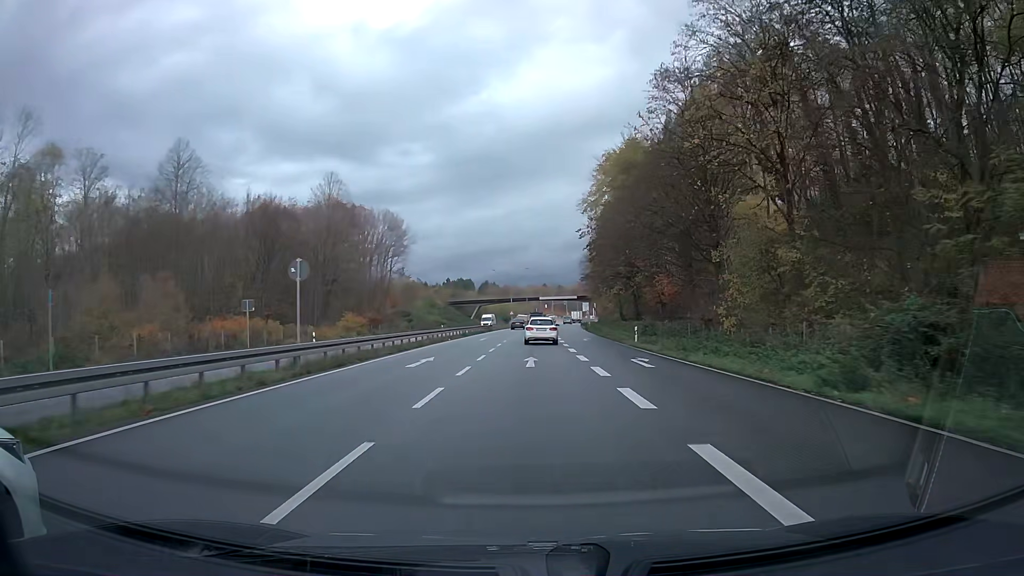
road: trunk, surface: asphalt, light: Day
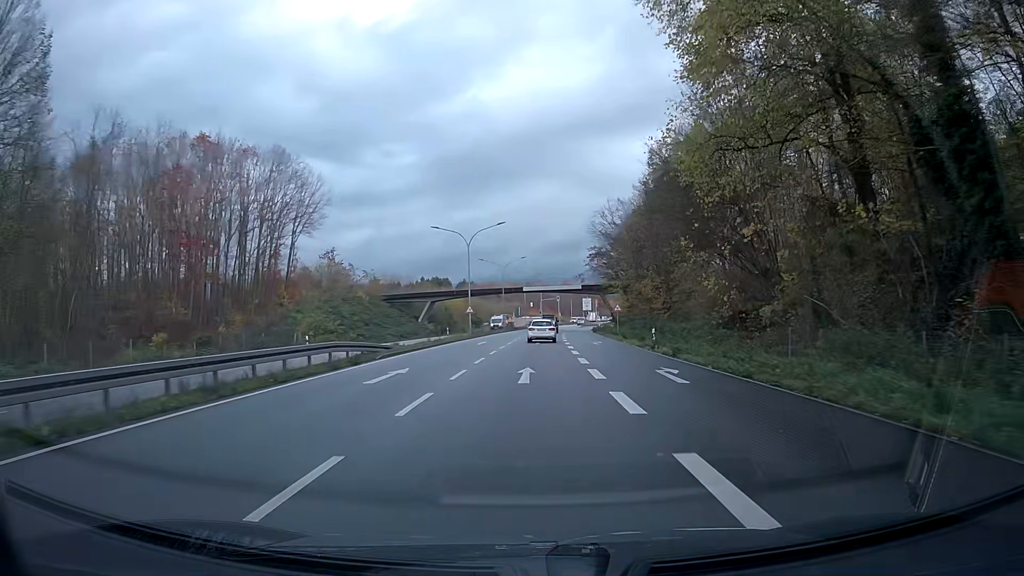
(+0.5, +53.9) m; +1°
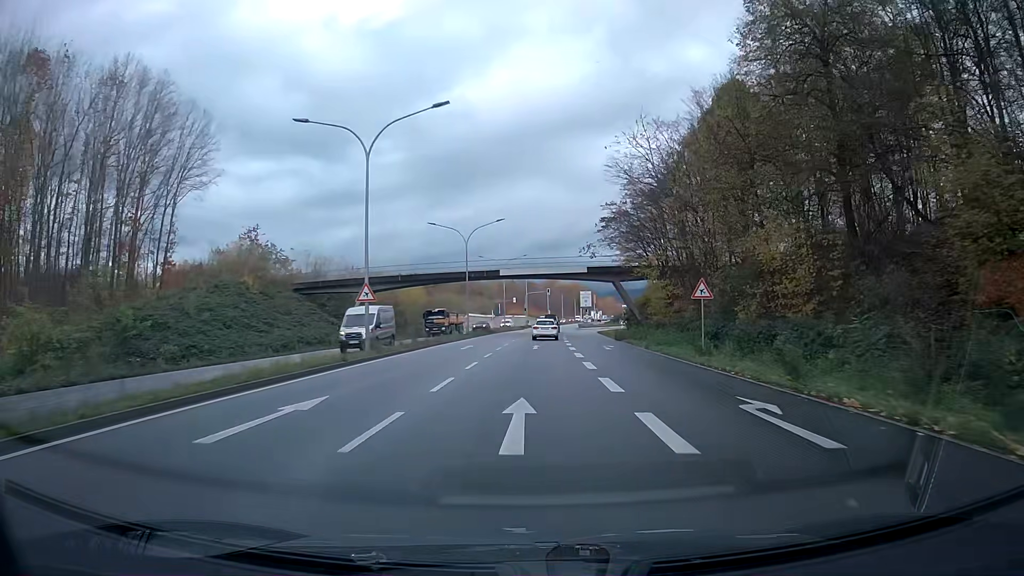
(+0.3, +32.3) m; +1°
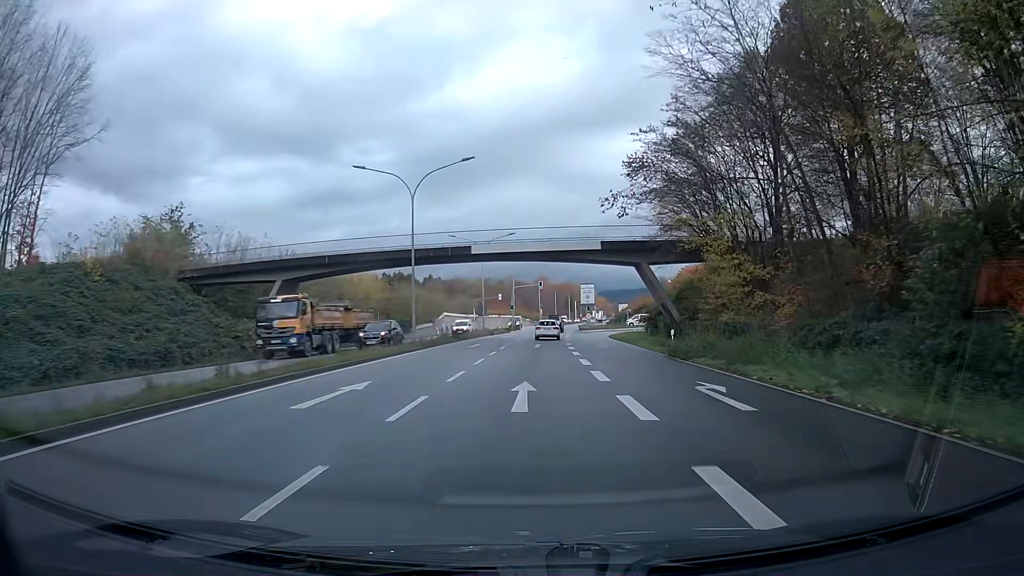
(+0.2, +21.5) m; +1°
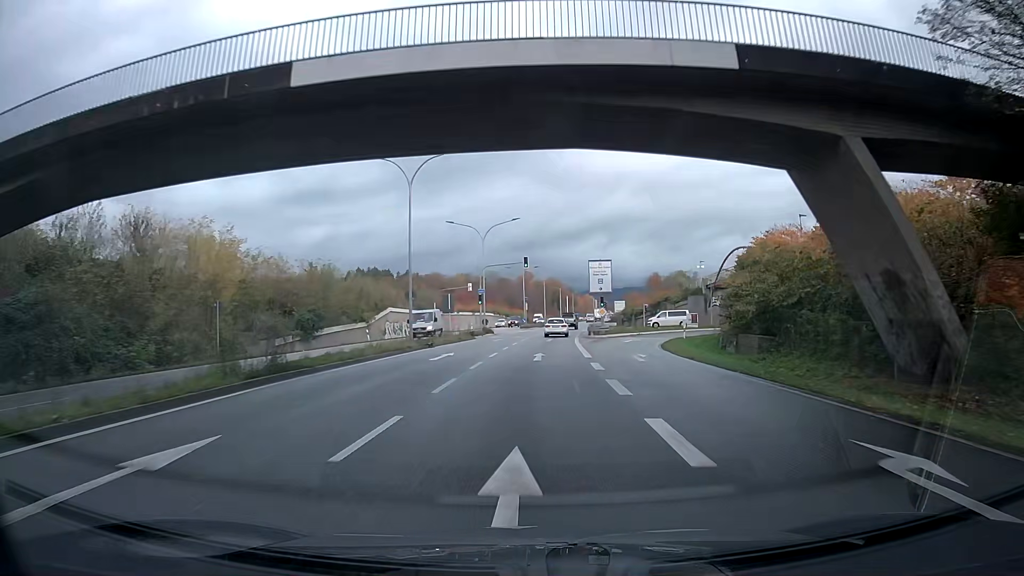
(+0.3, +32.3) m; +1°
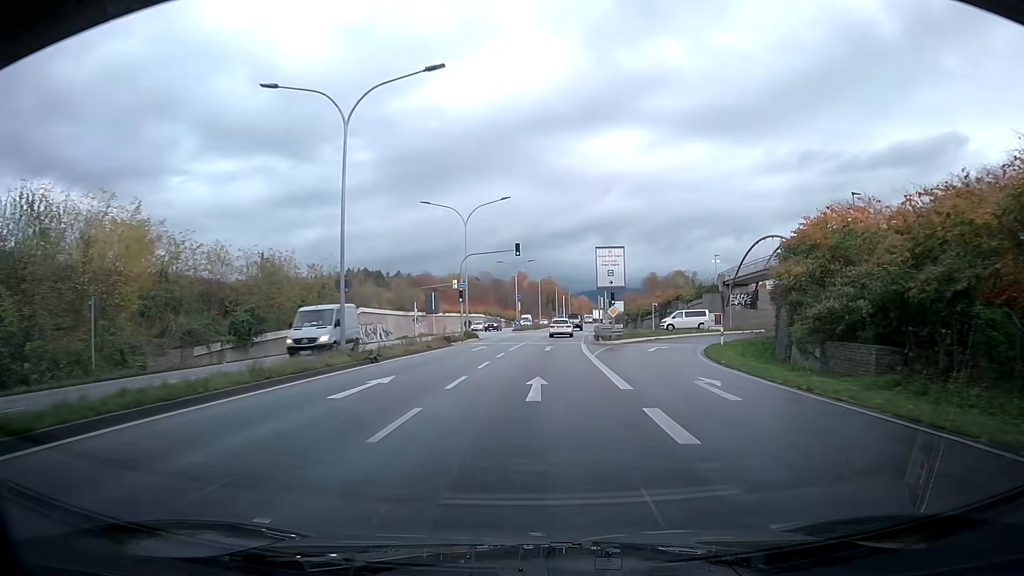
(+0.1, +10.8) m; +1°
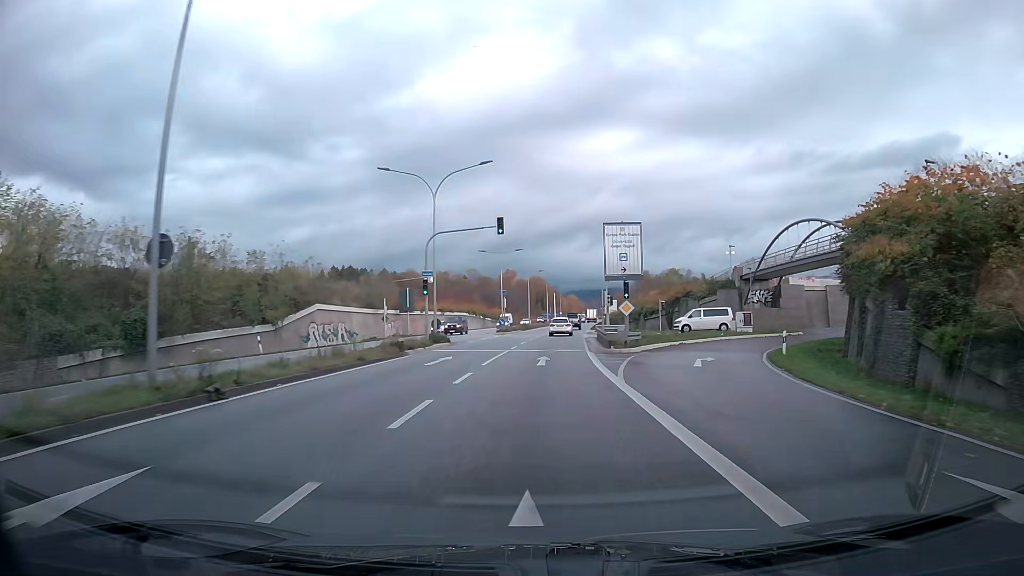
(+0.1, +10.8) m; +1°
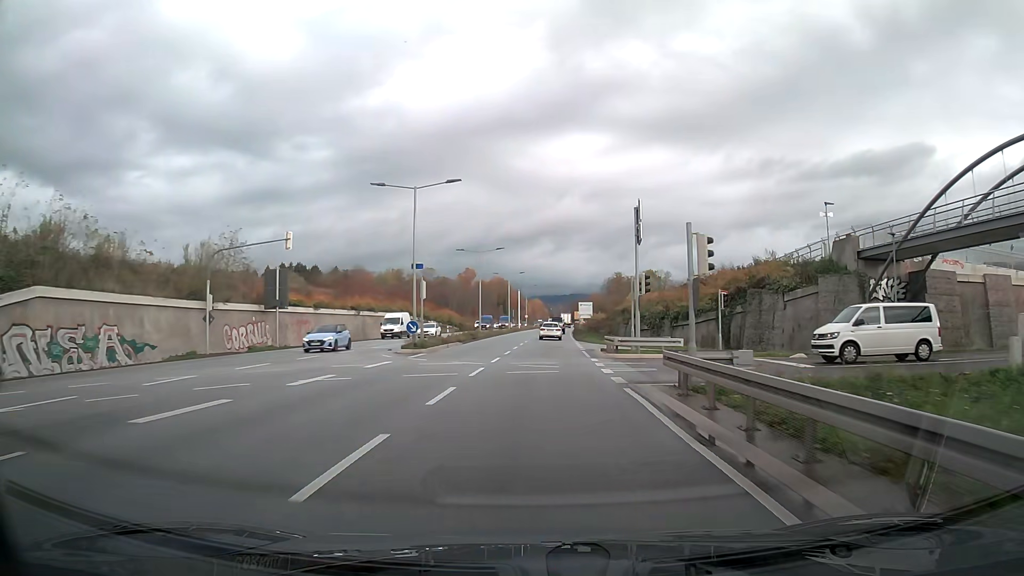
(+0.9, +32.4) m; +3°
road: primary
